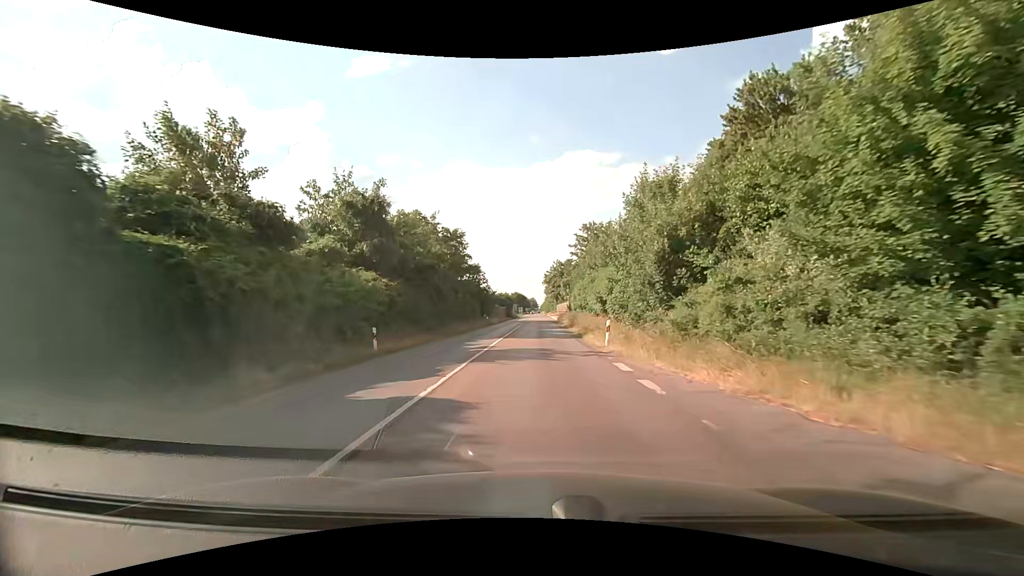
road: secondary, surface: asphalt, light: Day
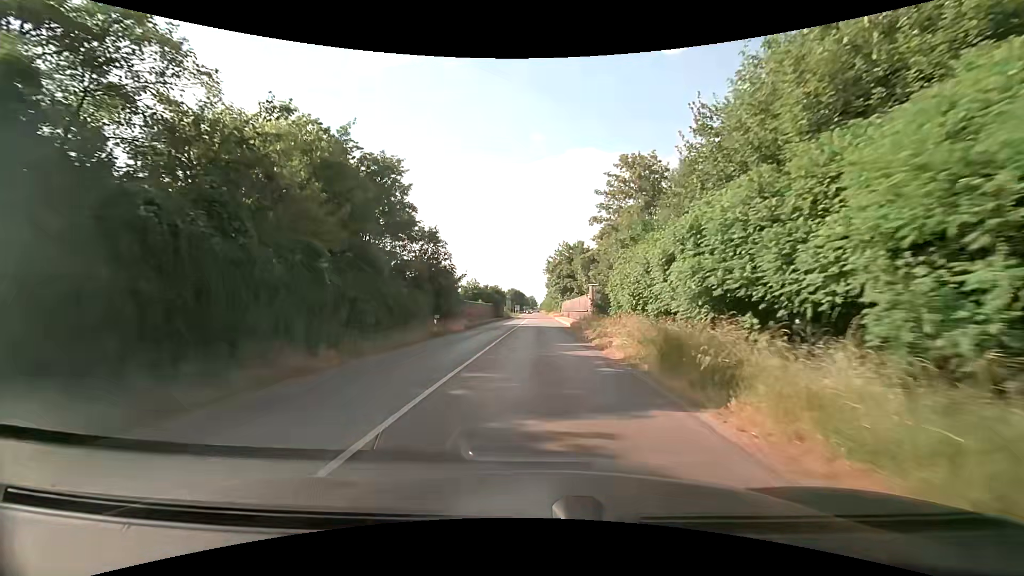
(-0.3, +30.4) m; -1°
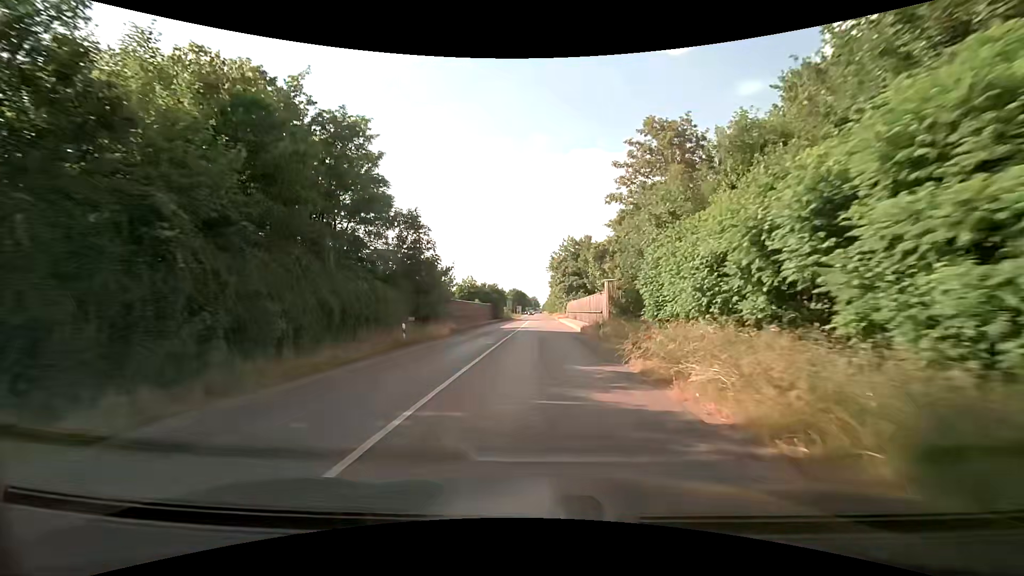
(0.0, +7.6) m; 0°
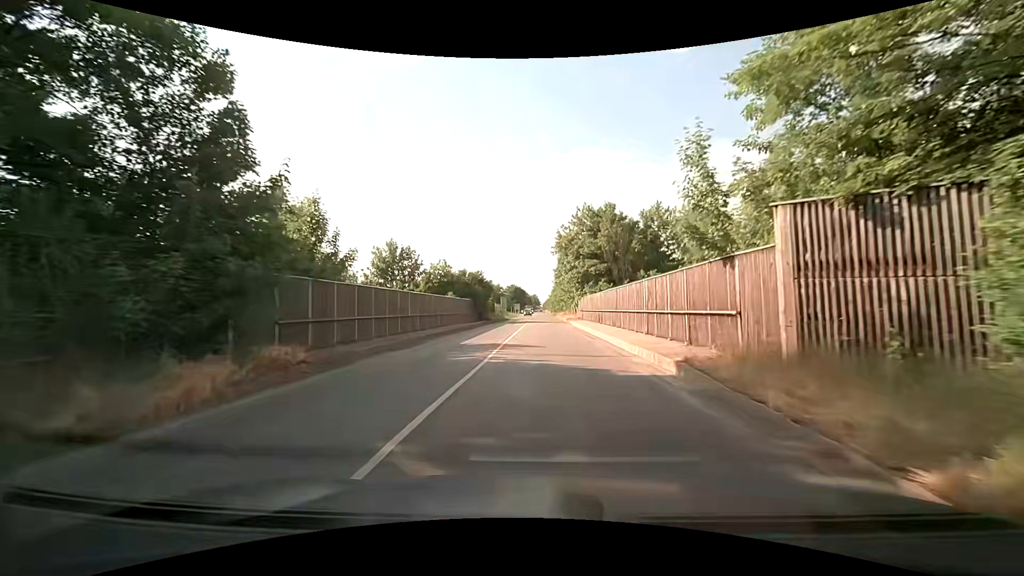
(-0.1, +22.8) m; 0°
(0, +10) (0, +20) (+1, +30) (+1, +40) (+1, +50) (+1, +60) (+1, +70) (+1, +80) (+1, +90) (+1, +100) m
